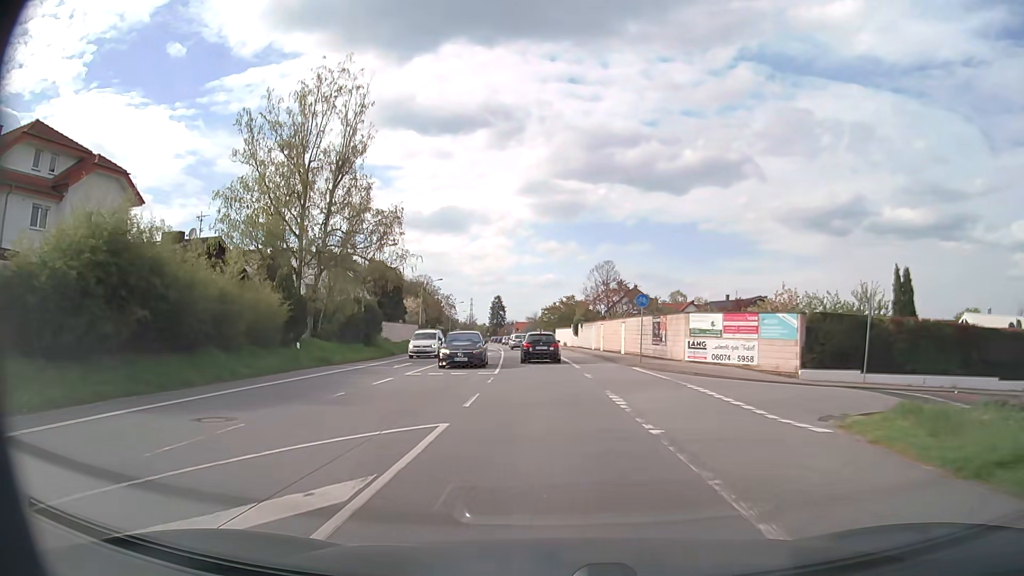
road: primary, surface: asphalt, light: Day
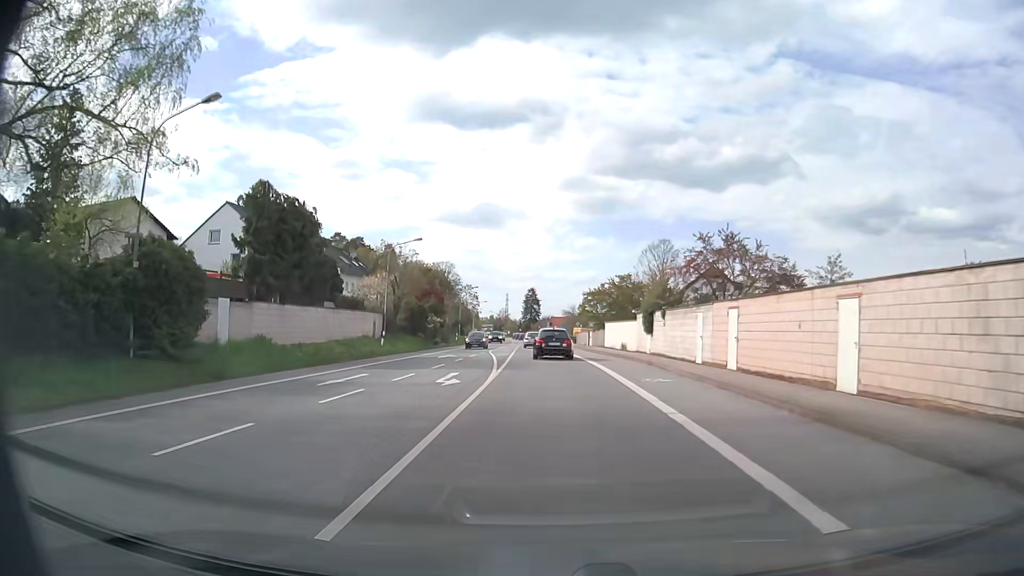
(-1.0, +30.8) m; -3°
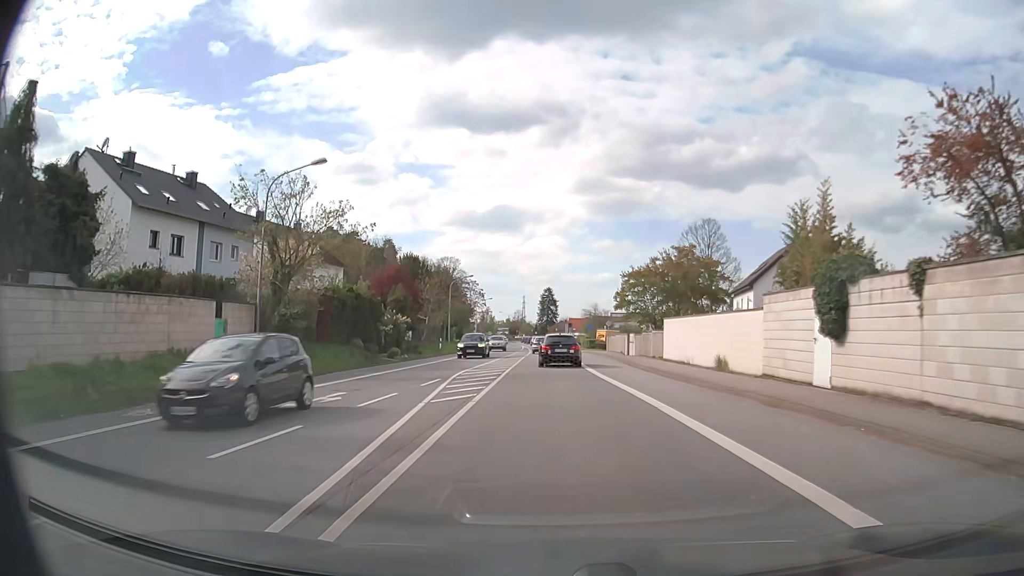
(-0.3, +23.6) m; -2°
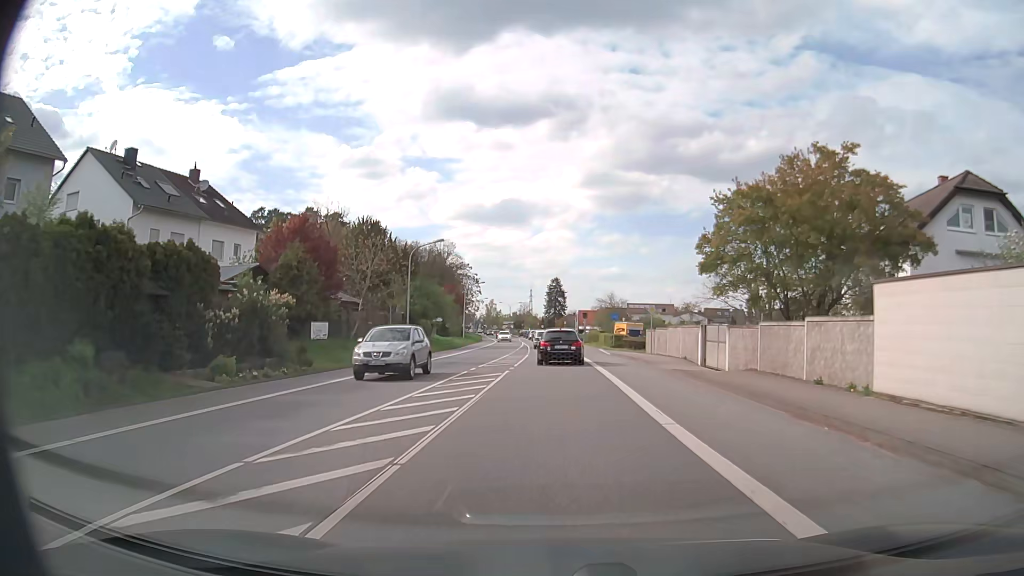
(-0.2, +23.2) m; -1°
(0, +10) (0, +20) (0, +30) (0, +40) (0, +50) (-1, +60) (-1, +70) (-2, +80) (-2, +90) (-3, +100) m
